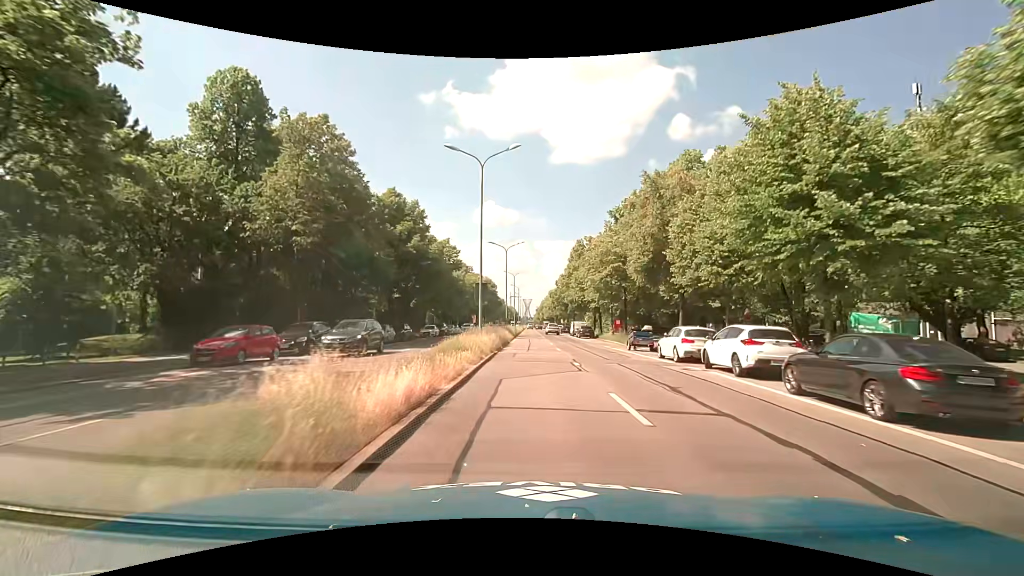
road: primary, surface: asphalt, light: Day
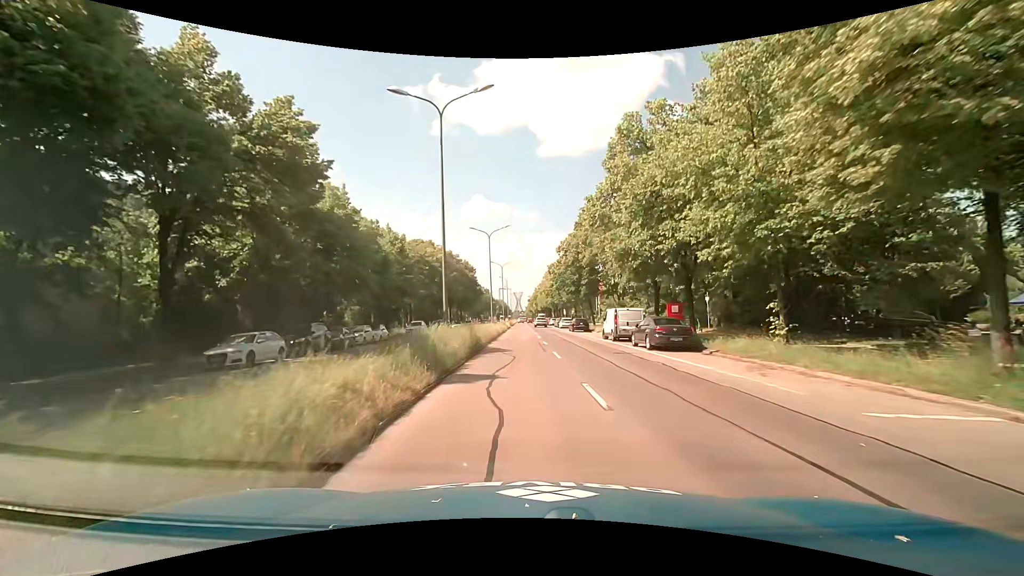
(+0.1, +36.4) m; +2°
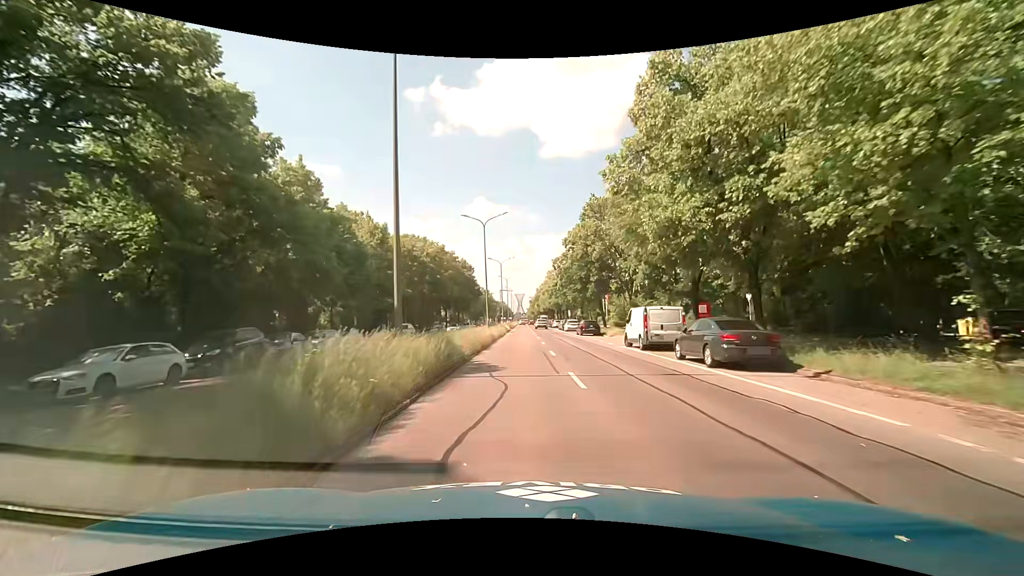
(-0.2, +7.0) m; -1°
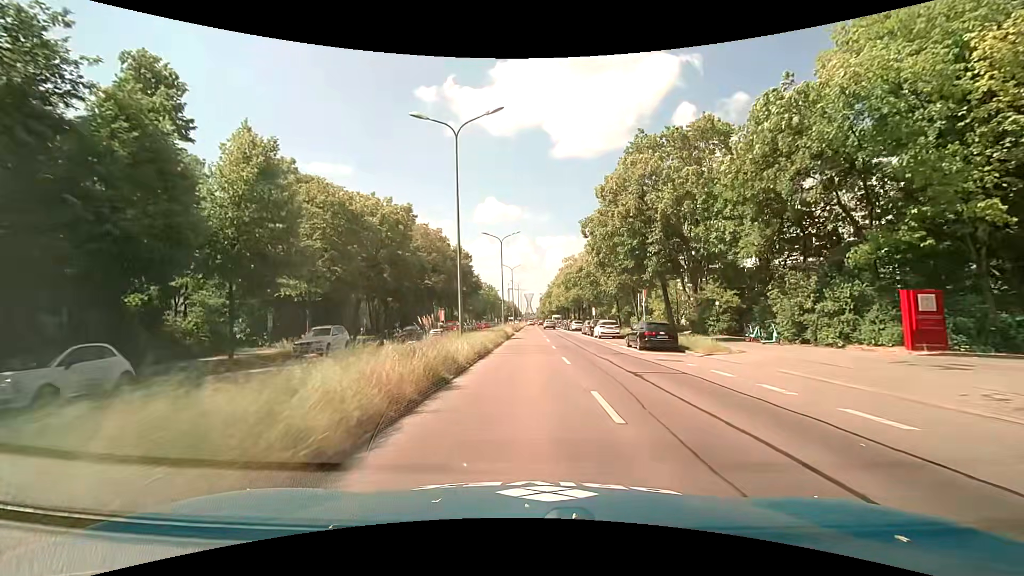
(-0.2, +21.4) m; -2°
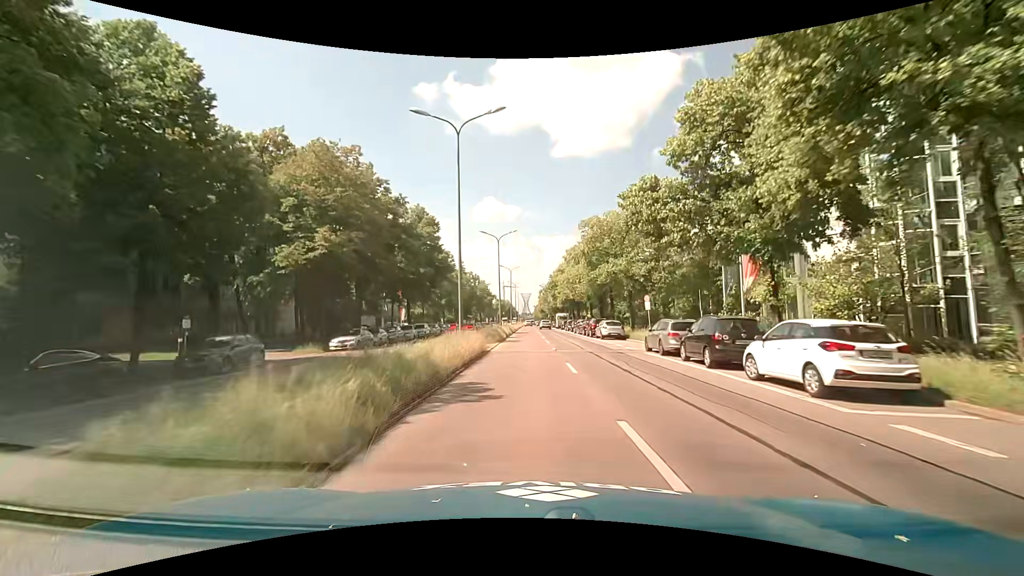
(+0.4, +30.4) m; +1°
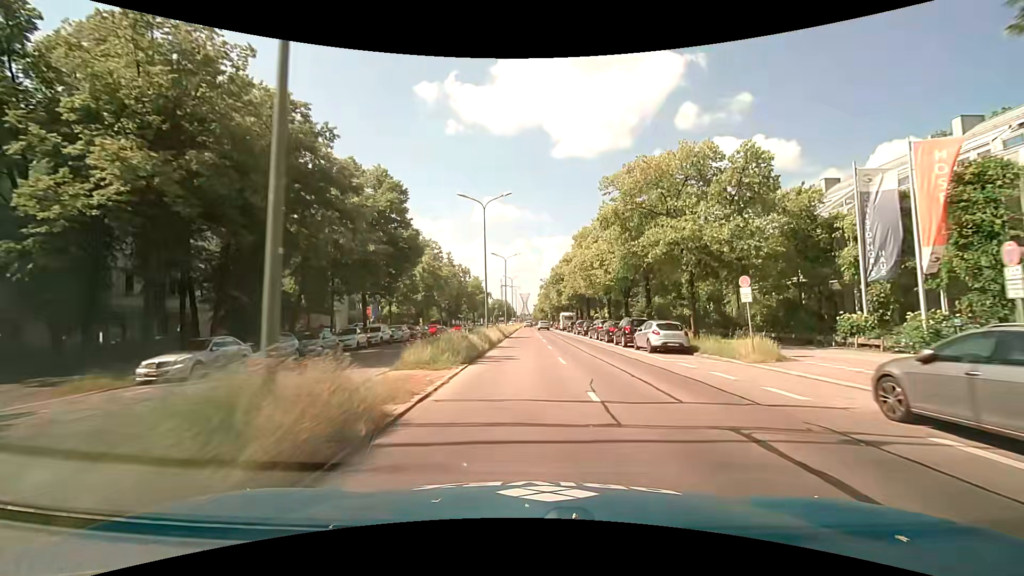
(-0.2, +15.5) m; 0°
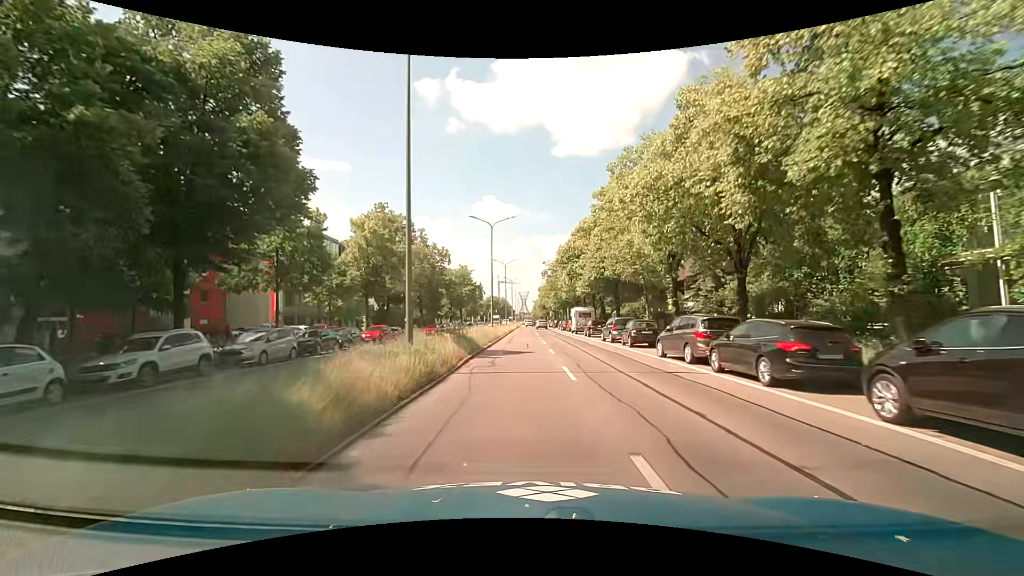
(-0.3, +23.0) m; 0°
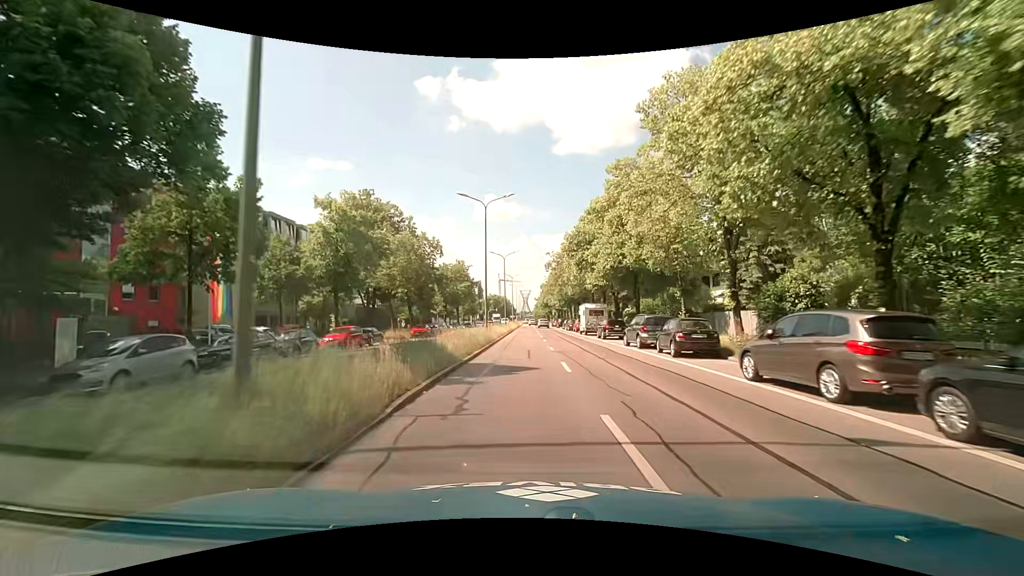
(-0.1, +7.6) m; 0°
